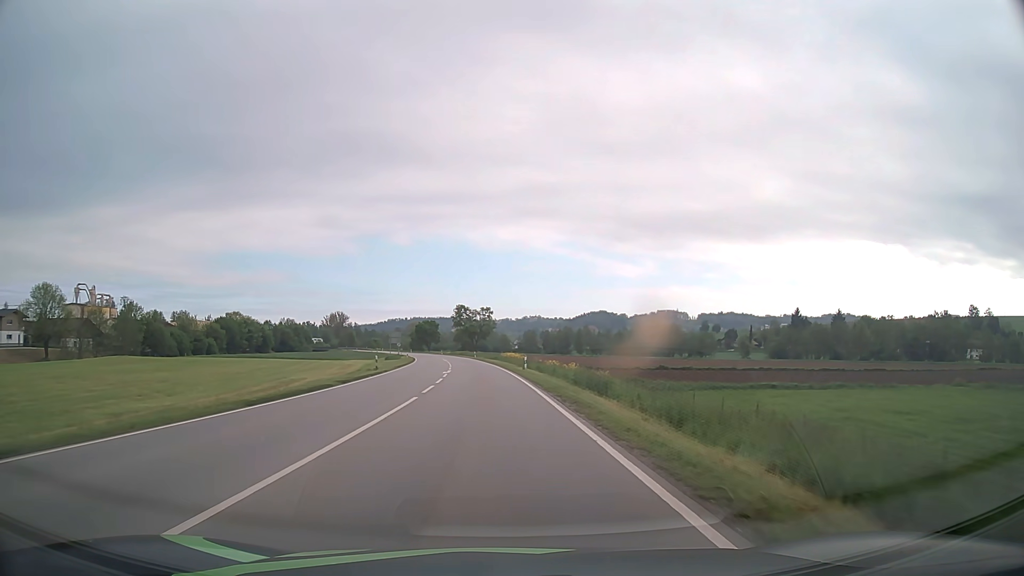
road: secondary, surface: asphalt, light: Day
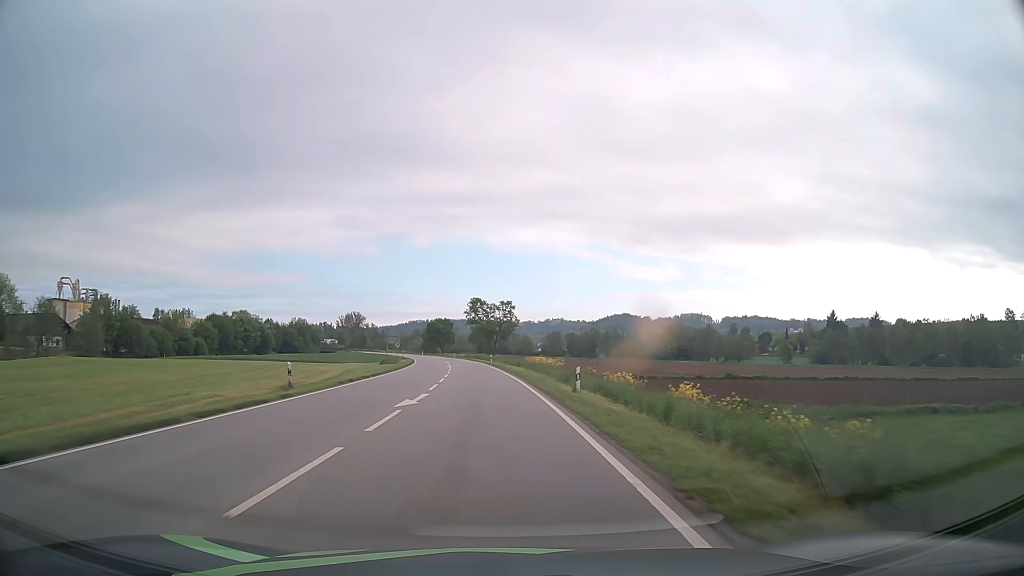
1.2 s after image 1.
(-0.3, +22.3) m; -2°
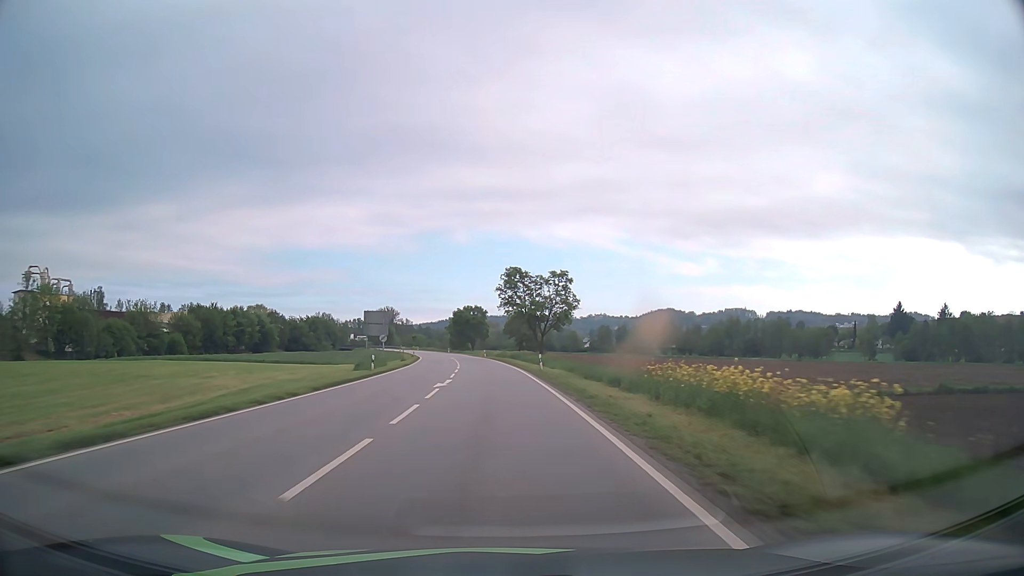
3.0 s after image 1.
(-1.2, +35.9) m; -4°
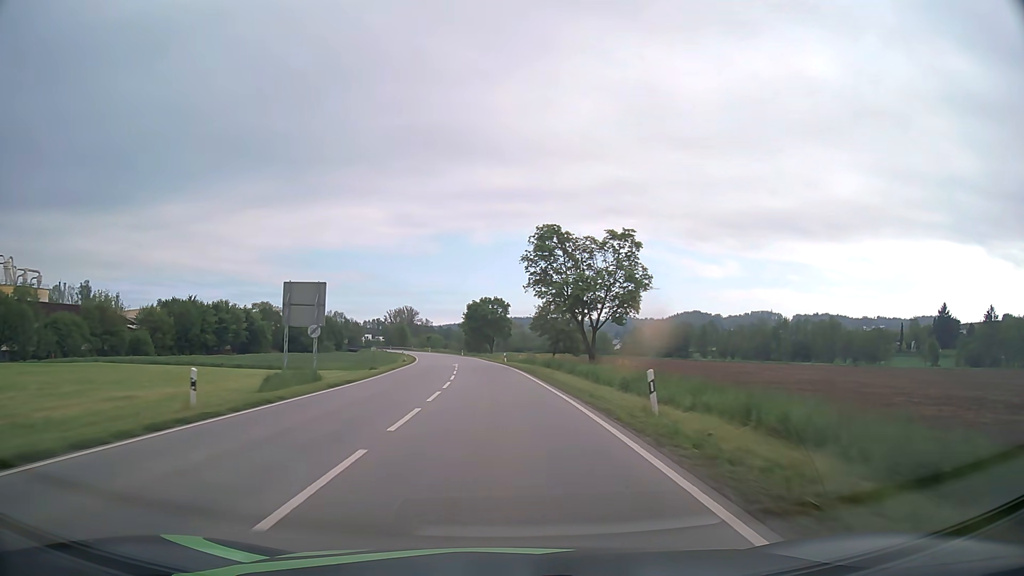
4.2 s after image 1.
(-0.5, +25.4) m; -2°
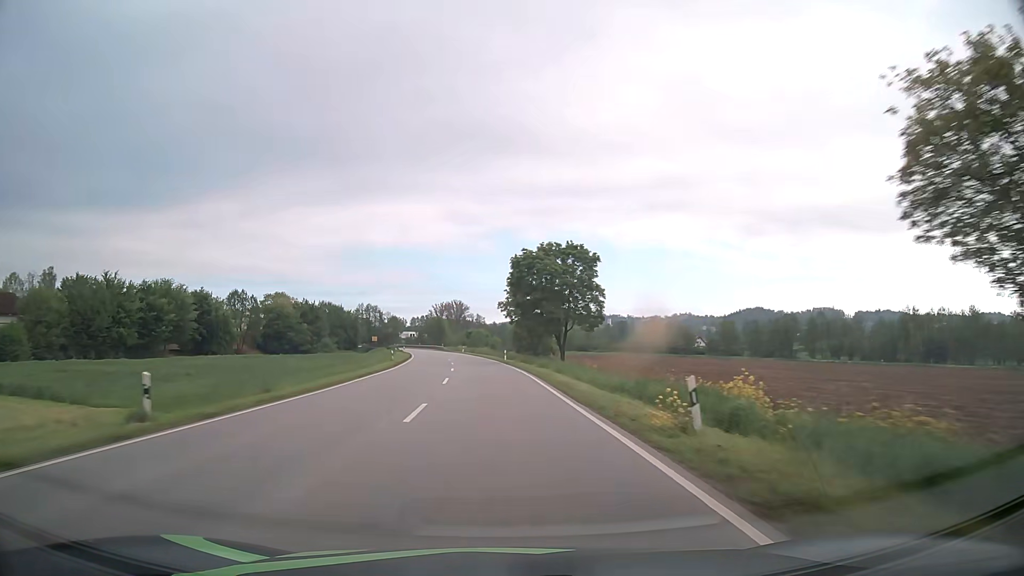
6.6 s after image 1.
(-2.1, +53.2) m; -5°
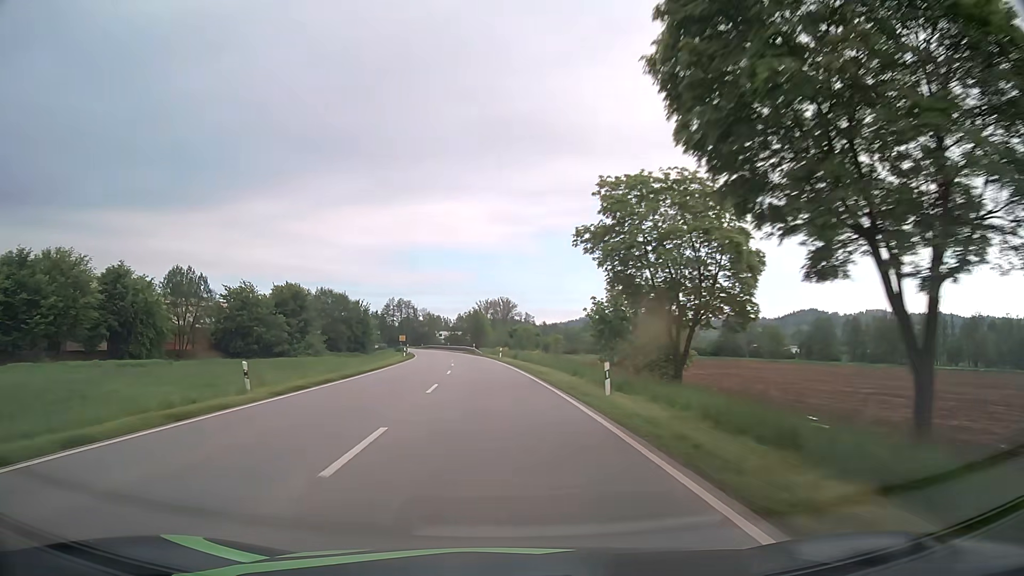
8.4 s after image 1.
(-1.5, +41.7) m; -4°
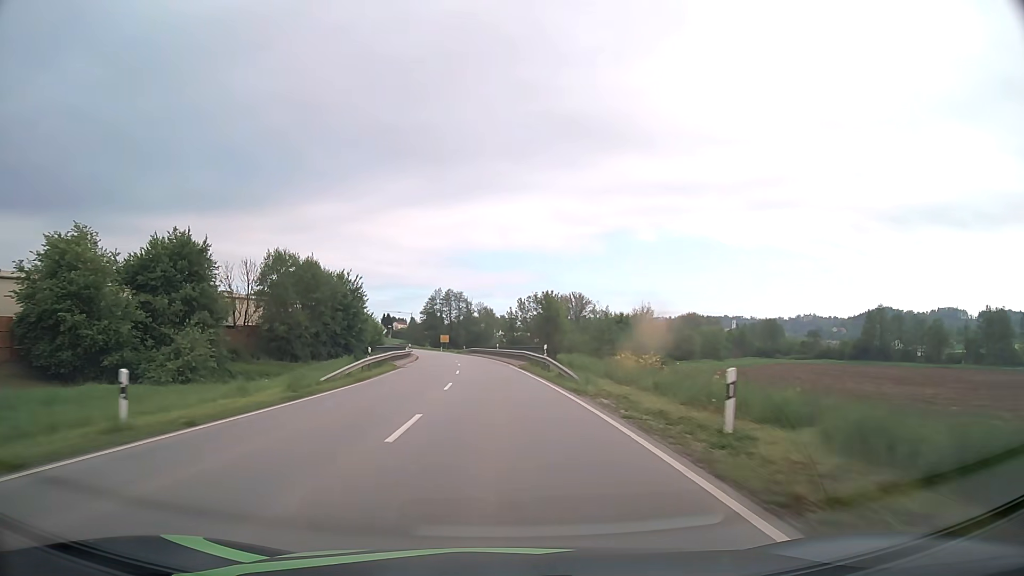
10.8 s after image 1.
(-2.9, +57.4) m; -6°
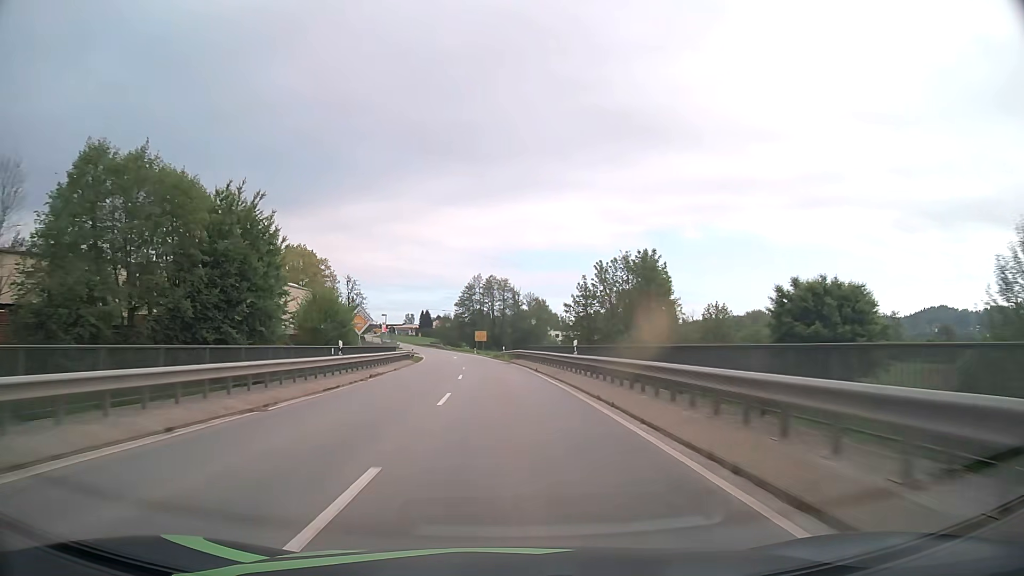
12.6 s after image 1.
(-1.6, +43.6) m; -4°
(0, +10) (0, +20) (-1, +30) (-1, +40) (-2, +50) (-2, +60) (-3, +70) (-4, +80) (-6, +90) (-7, +100) m
